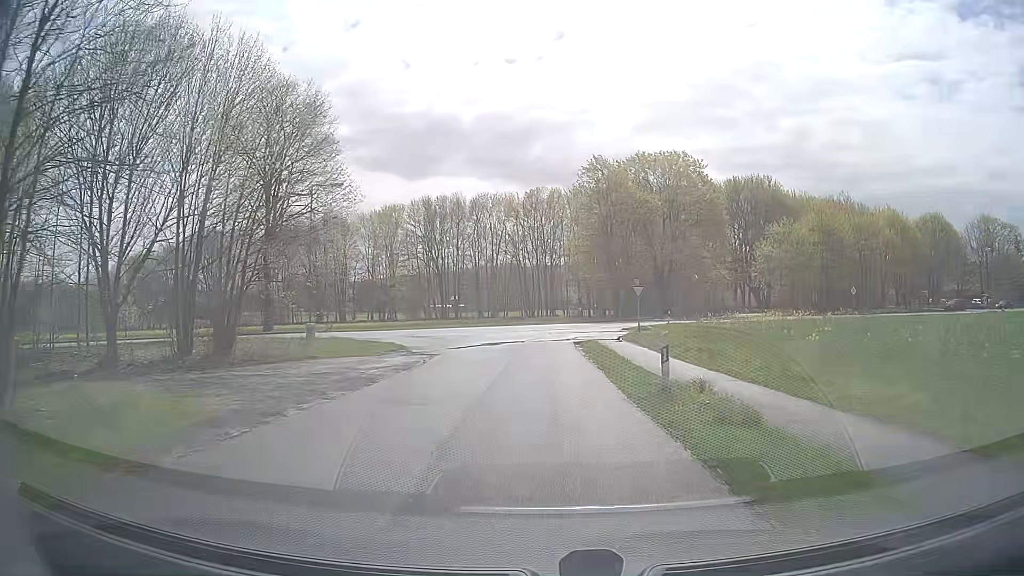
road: unclassified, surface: asphalt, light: Day
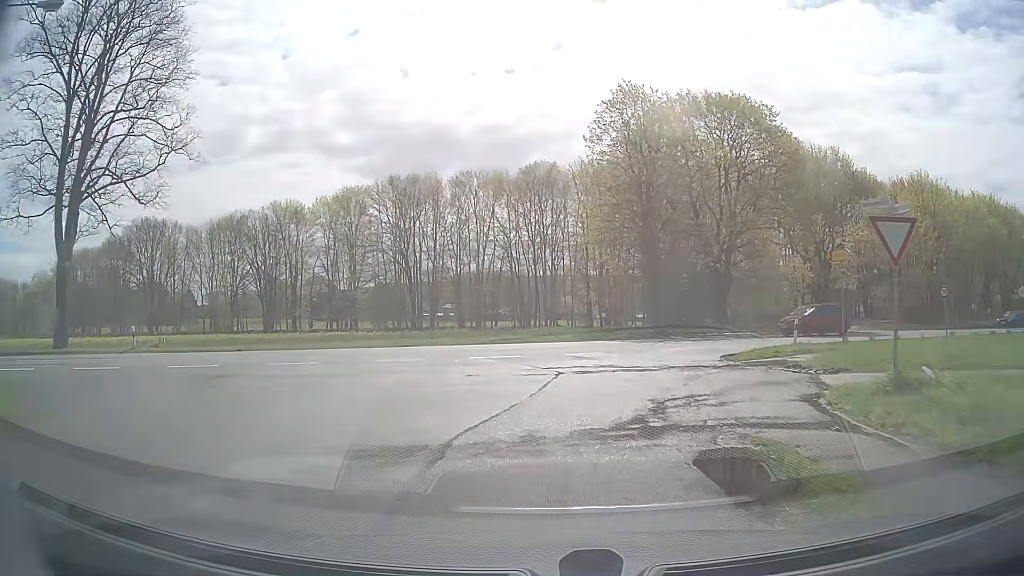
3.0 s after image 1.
(+0.1, +26.1) m; 0°
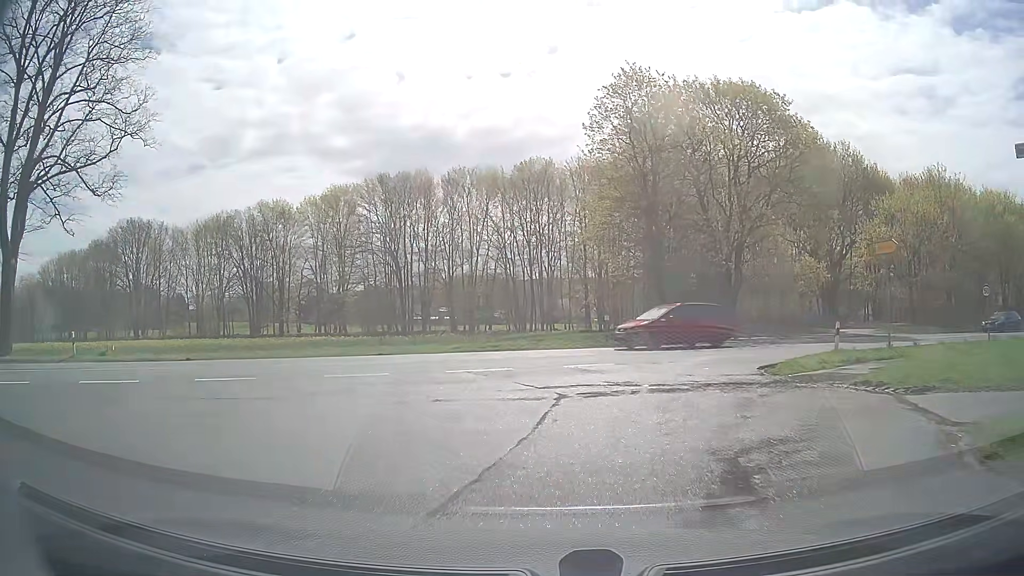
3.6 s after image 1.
(0.0, +4.1) m; 0°
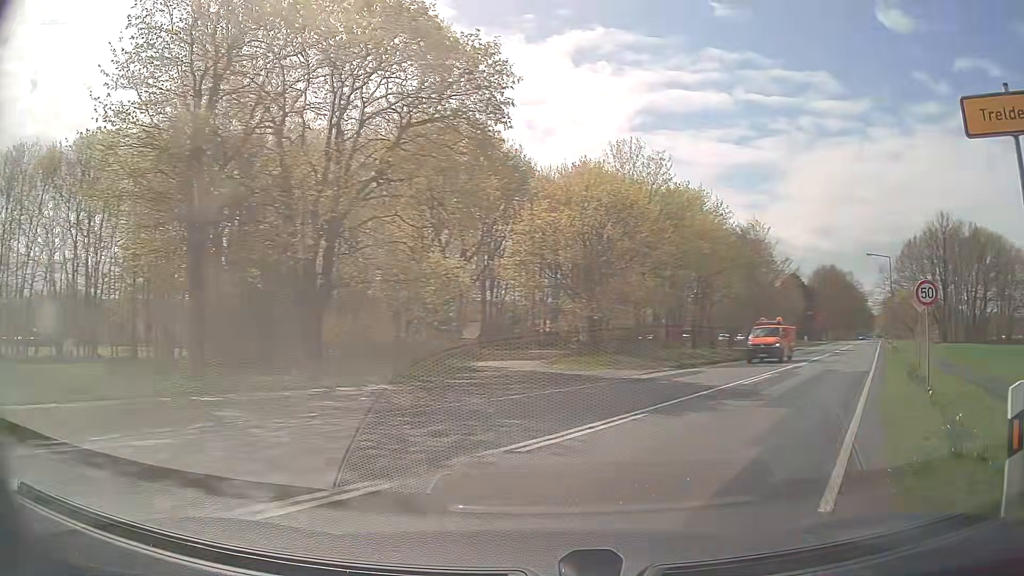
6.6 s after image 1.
(+3.7, +19.4) m; +35°
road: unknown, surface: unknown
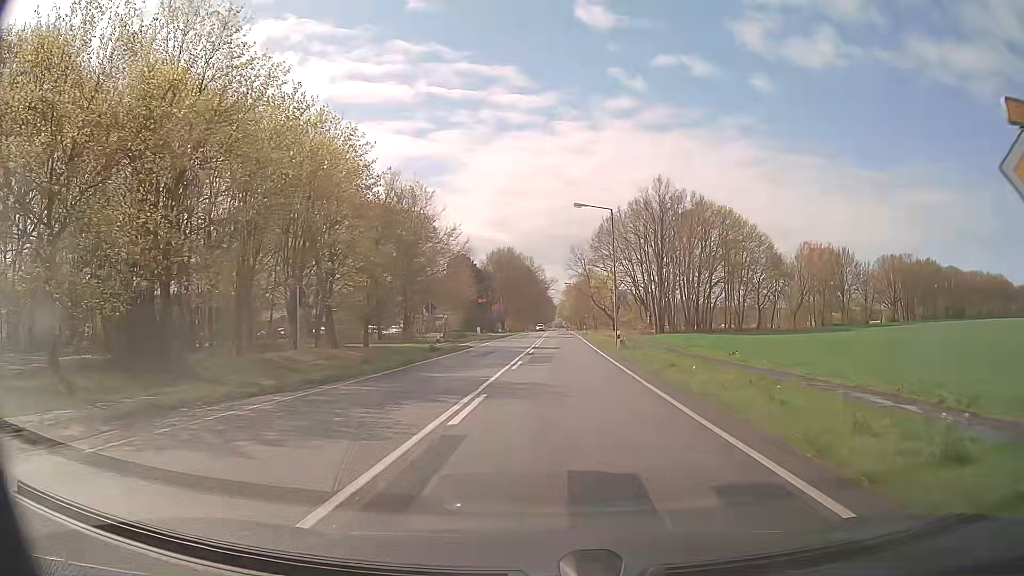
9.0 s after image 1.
(+8.2, +20.7) m; +29°
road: primary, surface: asphalt
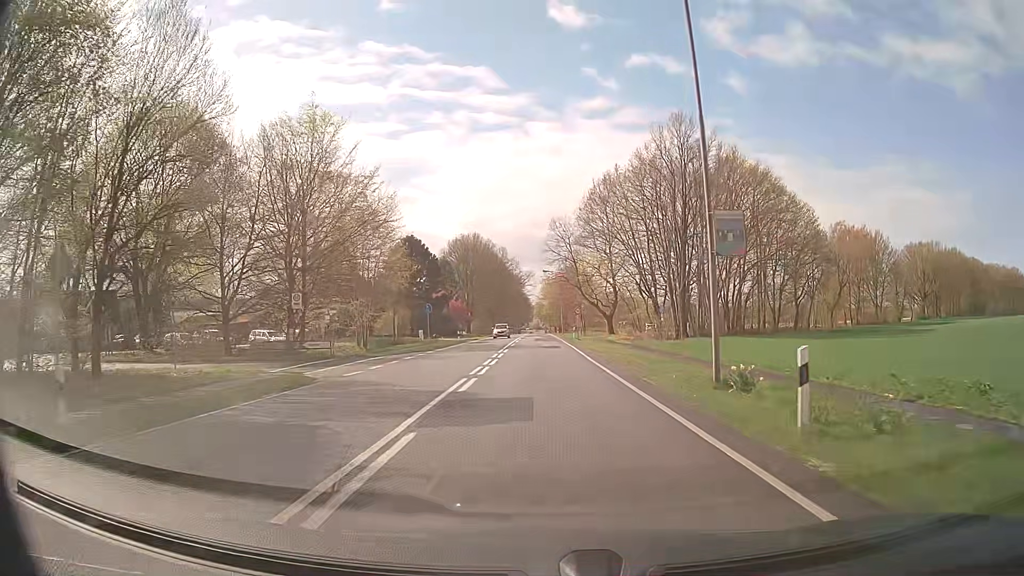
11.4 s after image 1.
(+0.9, +29.5) m; +2°
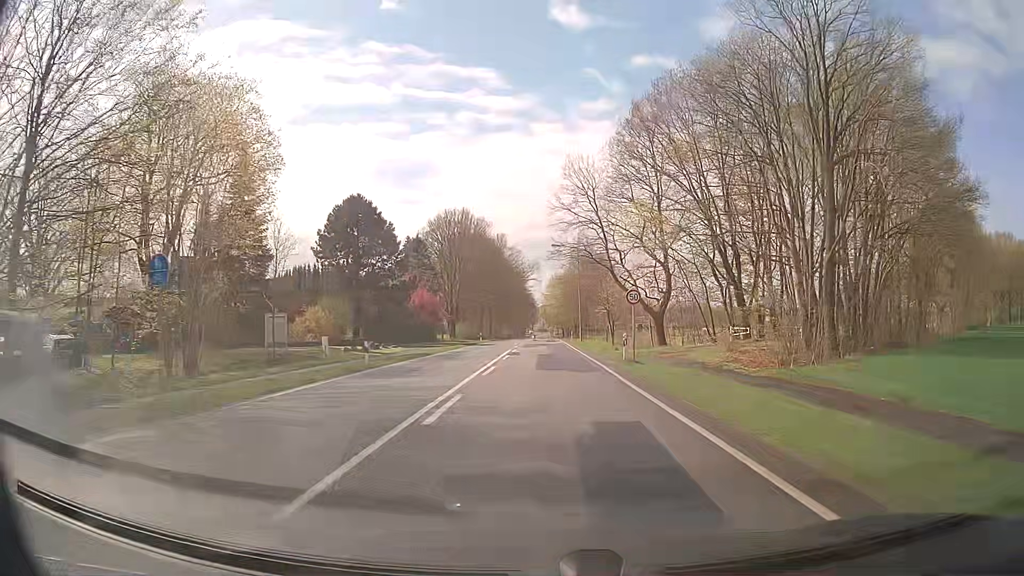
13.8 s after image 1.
(-0.2, +32.2) m; -1°
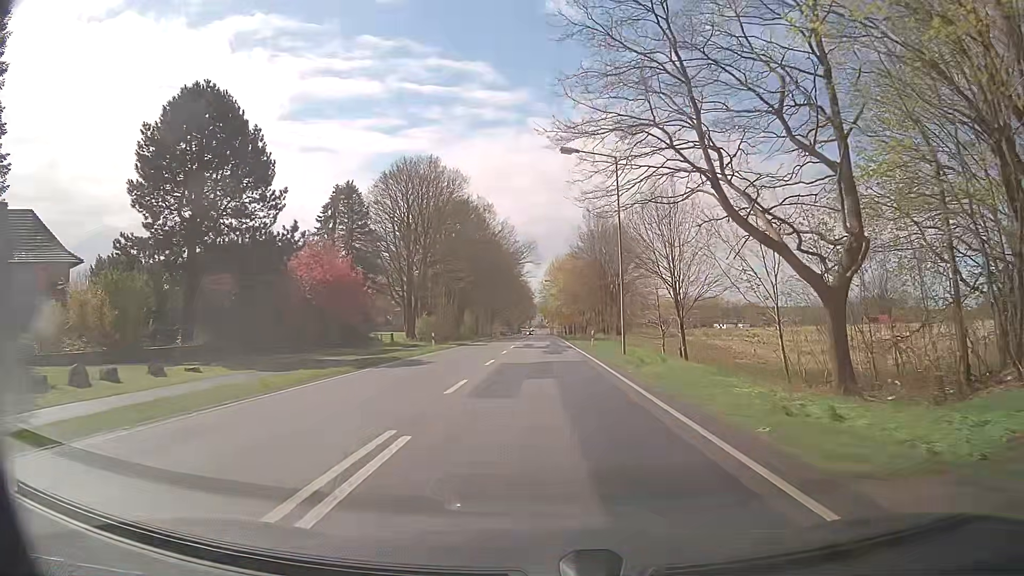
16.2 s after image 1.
(0.0, +32.5) m; 0°
(0, +10) (0, +20) (0, +30) (0, +40) (0, +50) (0, +60) (0, +70) (0, +80) (0, +90) (0, +100) m
